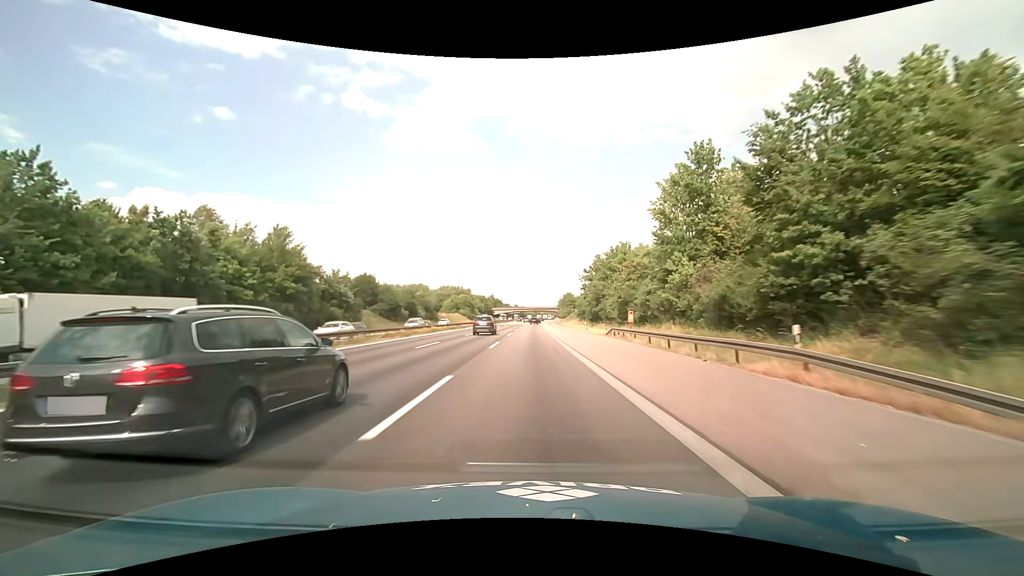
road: motorway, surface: asphalt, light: Day
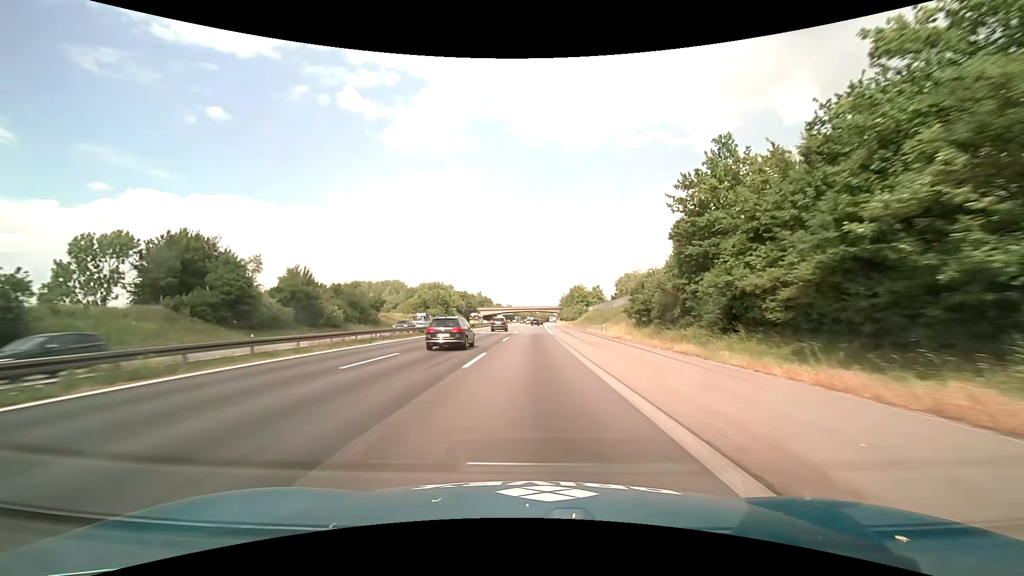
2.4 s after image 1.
(+0.3, +63.2) m; +1°
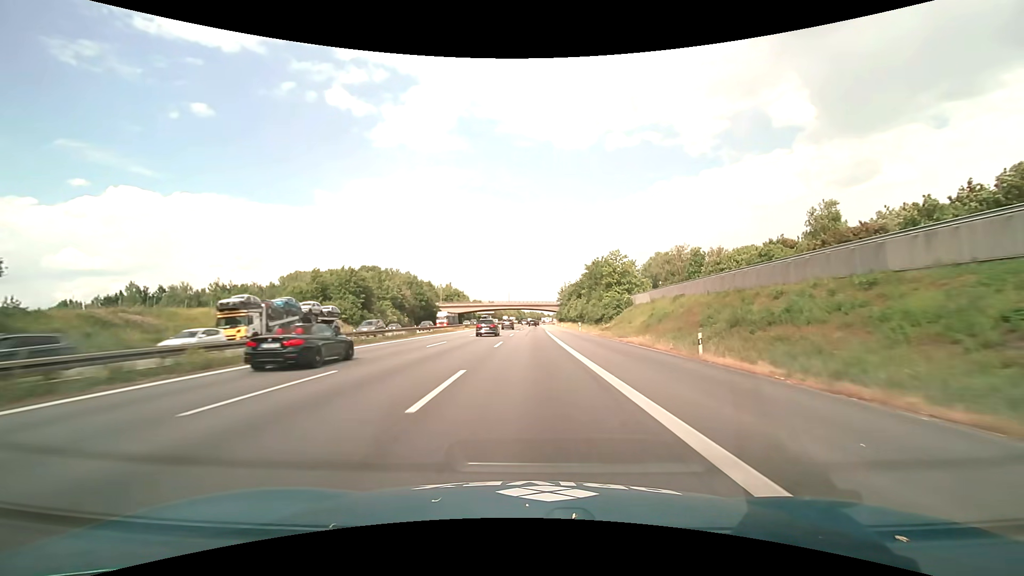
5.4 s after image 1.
(+0.6, +78.9) m; +1°
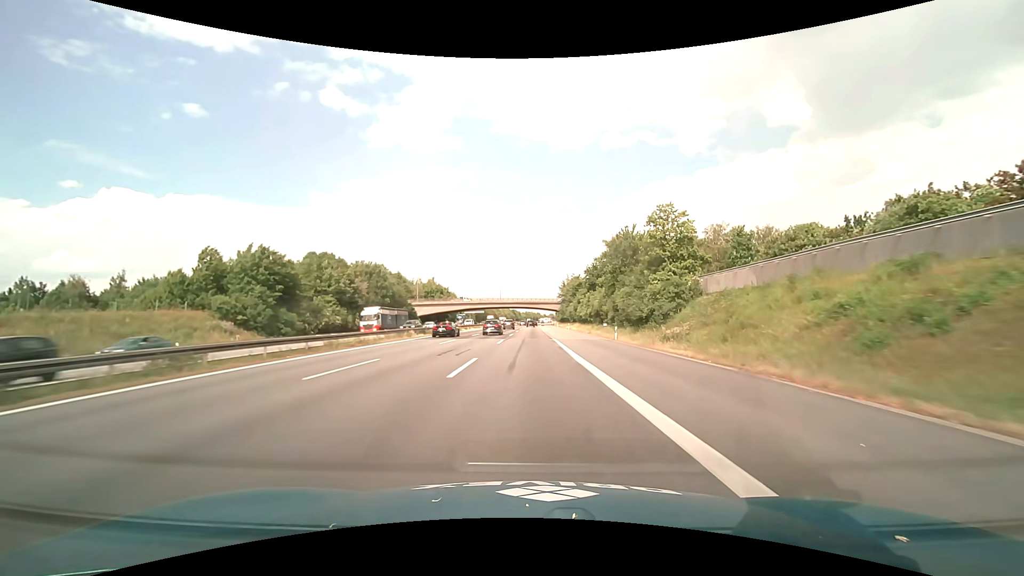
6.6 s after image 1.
(+0.2, +31.6) m; +1°
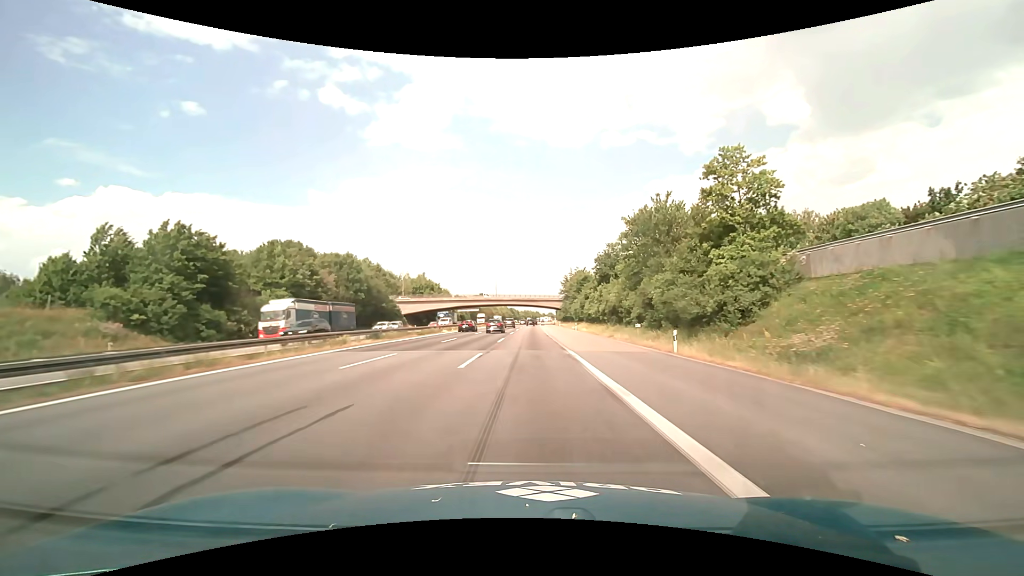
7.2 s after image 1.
(0.0, +15.8) m; 0°
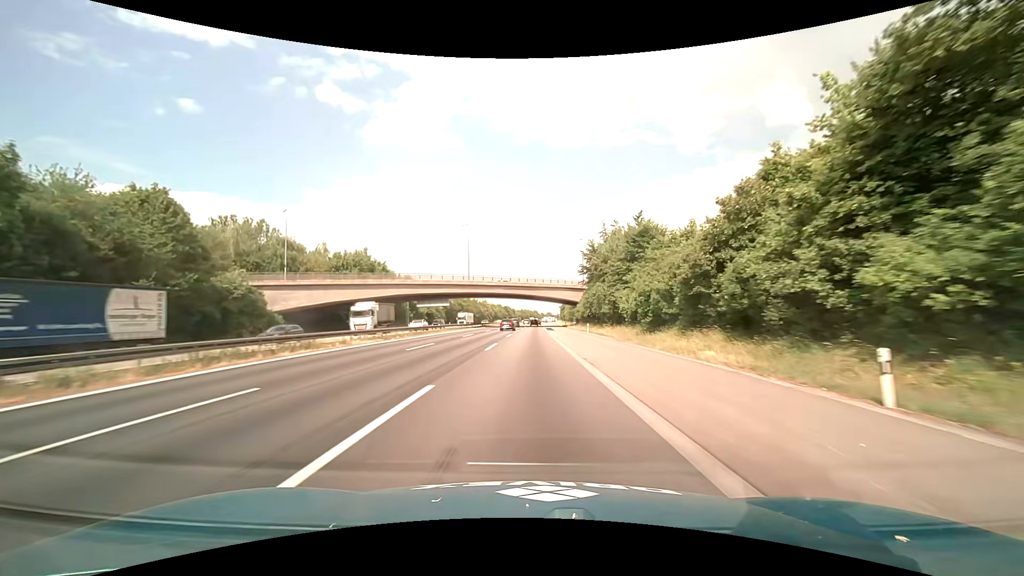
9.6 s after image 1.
(+0.3, +63.2) m; 0°
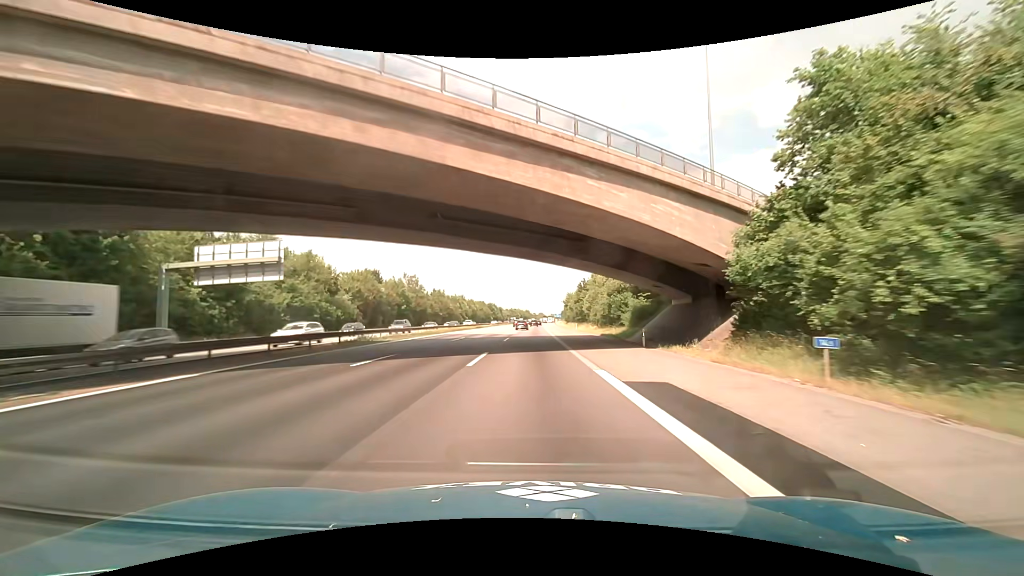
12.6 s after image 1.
(+0.6, +79.0) m; +1°
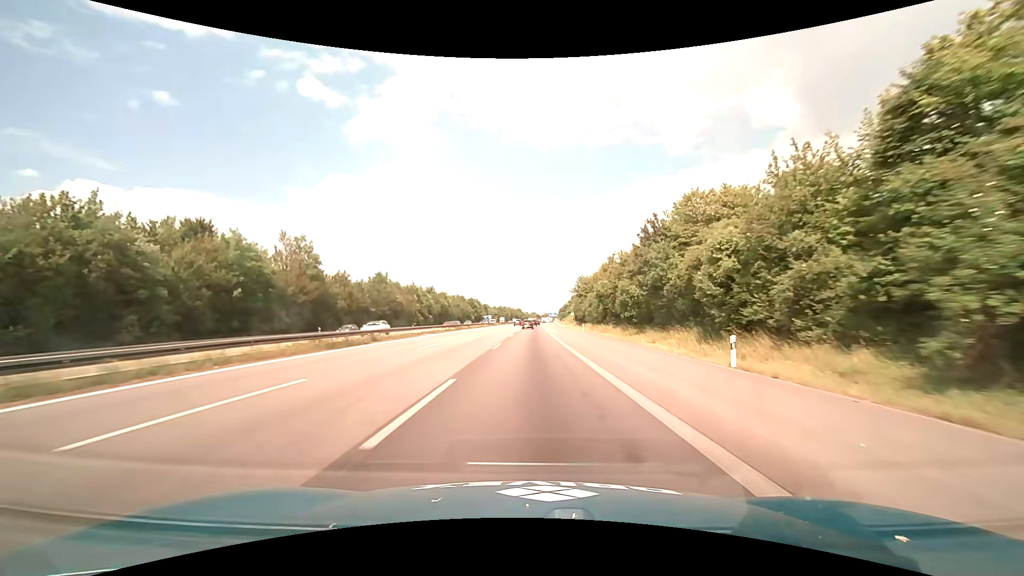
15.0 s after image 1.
(+0.2, +63.2) m; +1°
(0, +10) (0, +20) (0, +30) (0, +40) (0, +50) (+1, +60) (+1, +70) (+1, +80) (+1, +90) (+1, +100) m
